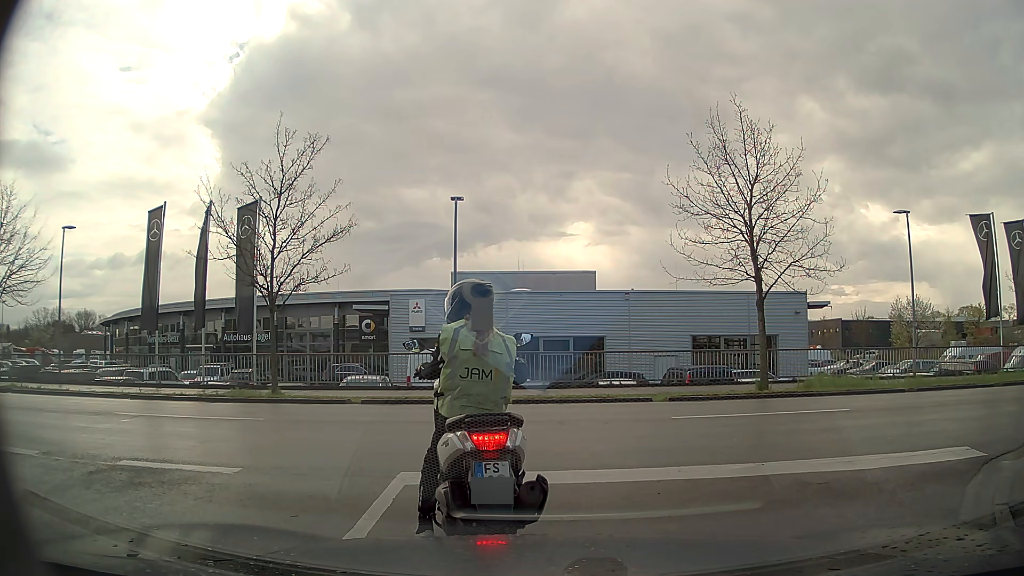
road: residential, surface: asphalt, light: Day
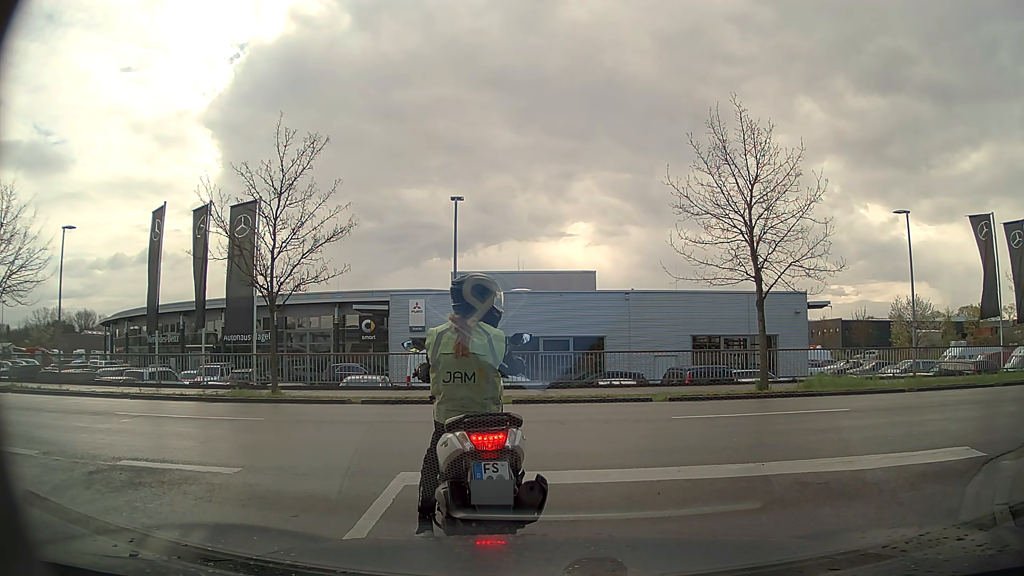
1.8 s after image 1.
(0.0, 0.0) m; 0°
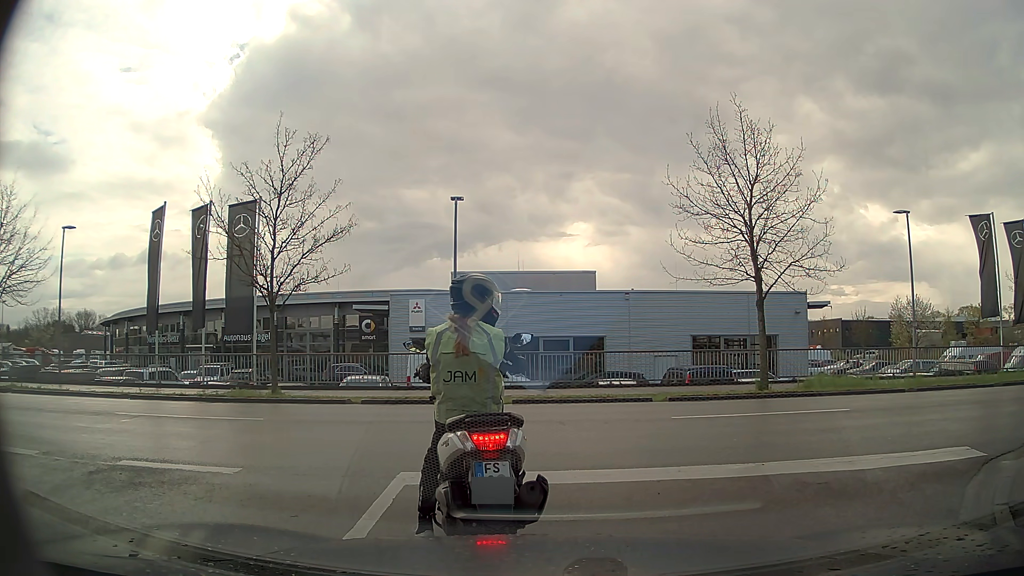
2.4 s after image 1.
(0.0, 0.0) m; 0°
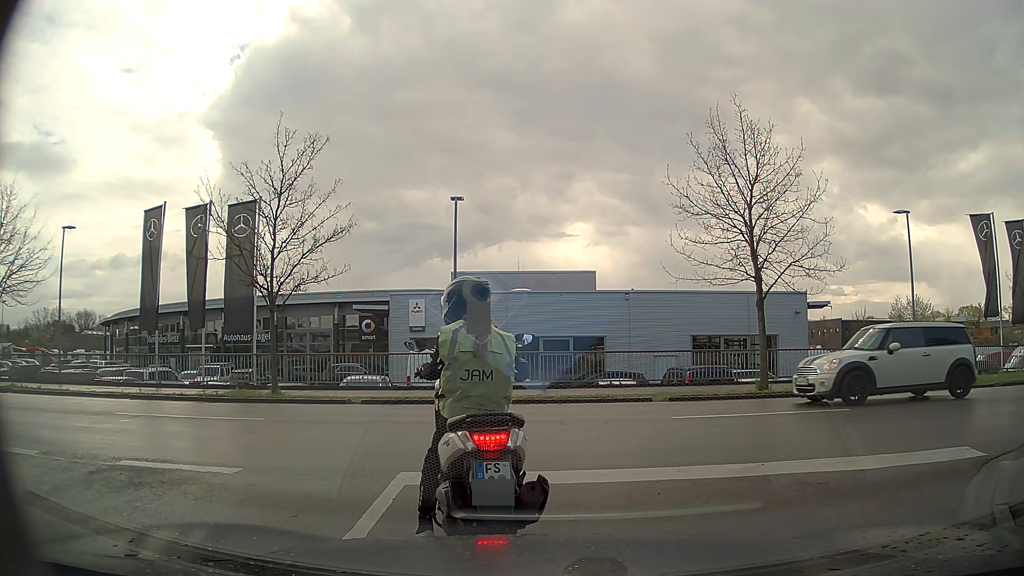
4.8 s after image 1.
(0.0, 0.0) m; 0°
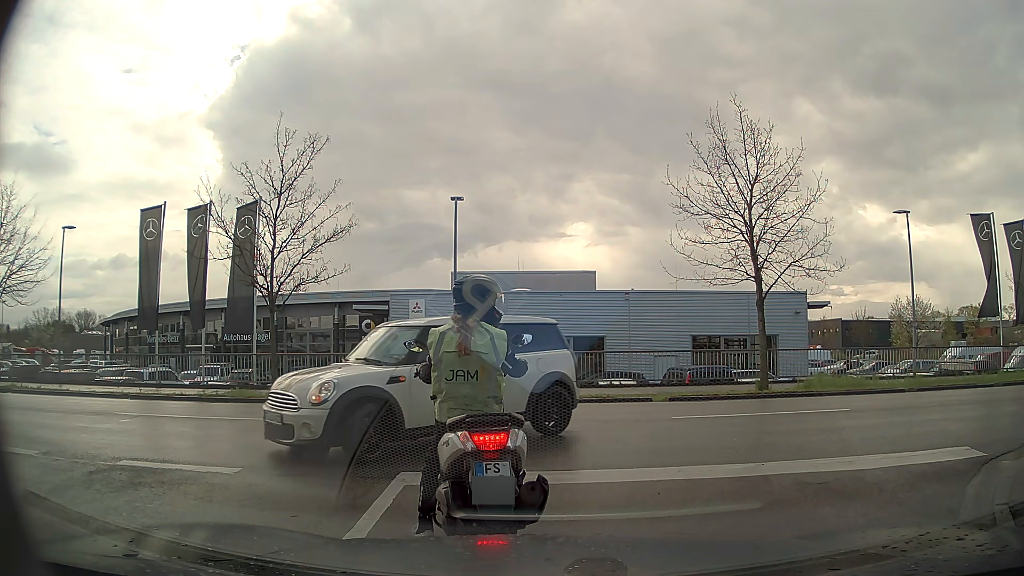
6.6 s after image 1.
(0.0, 0.0) m; 0°
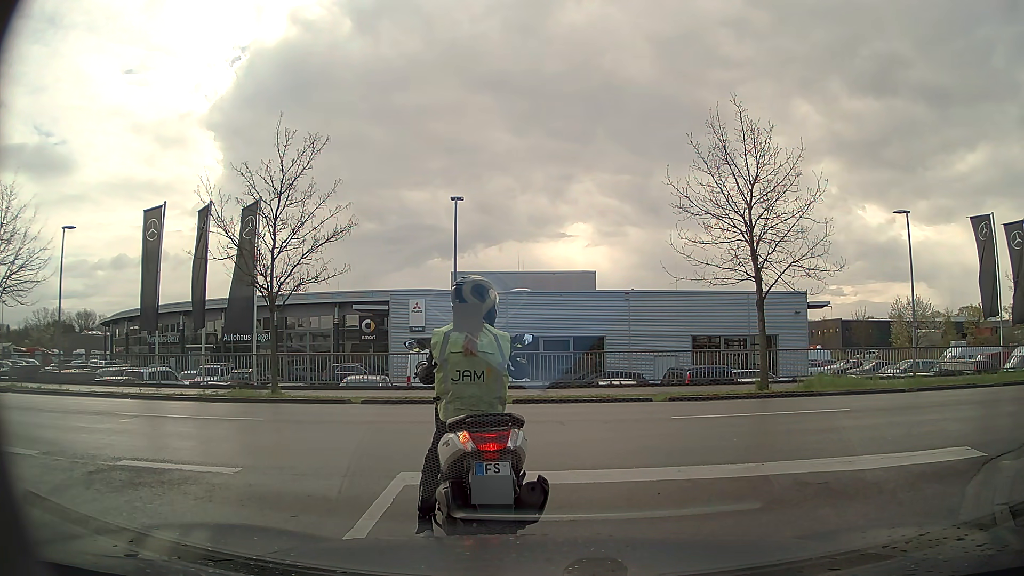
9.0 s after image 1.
(0.0, 0.0) m; 0°
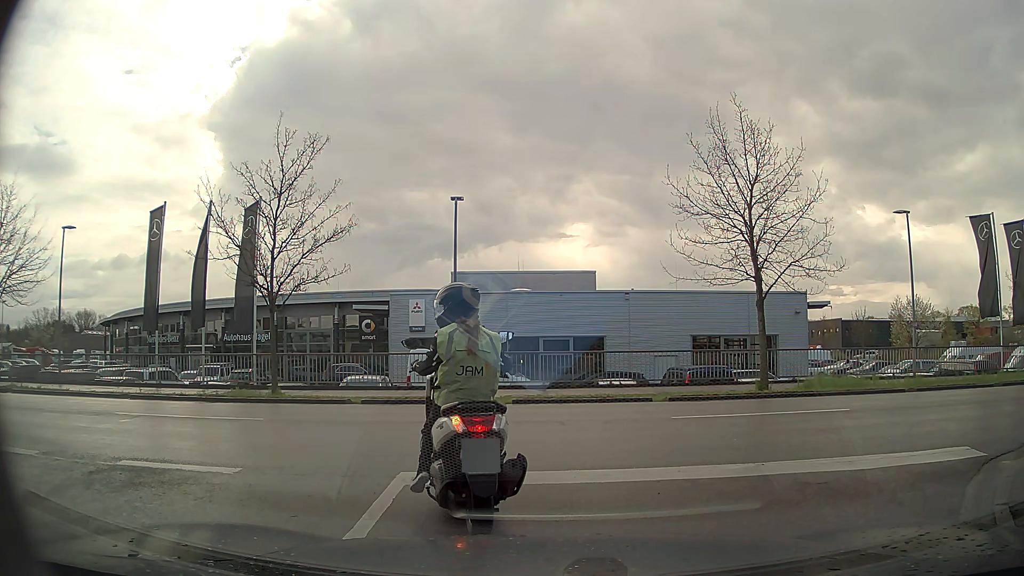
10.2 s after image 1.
(0.0, 0.0) m; 0°
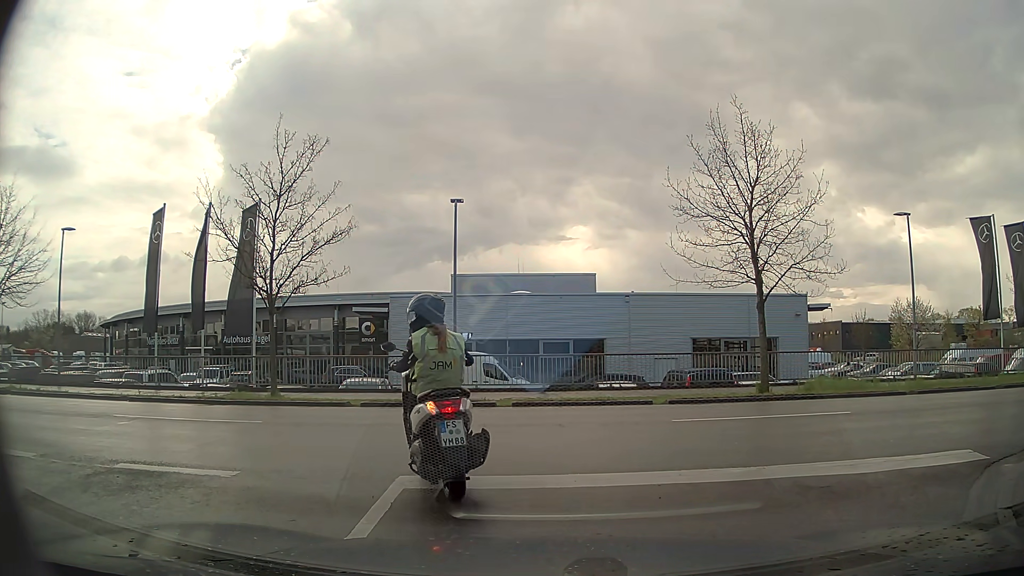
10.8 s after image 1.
(0.0, +0.1) m; 0°
